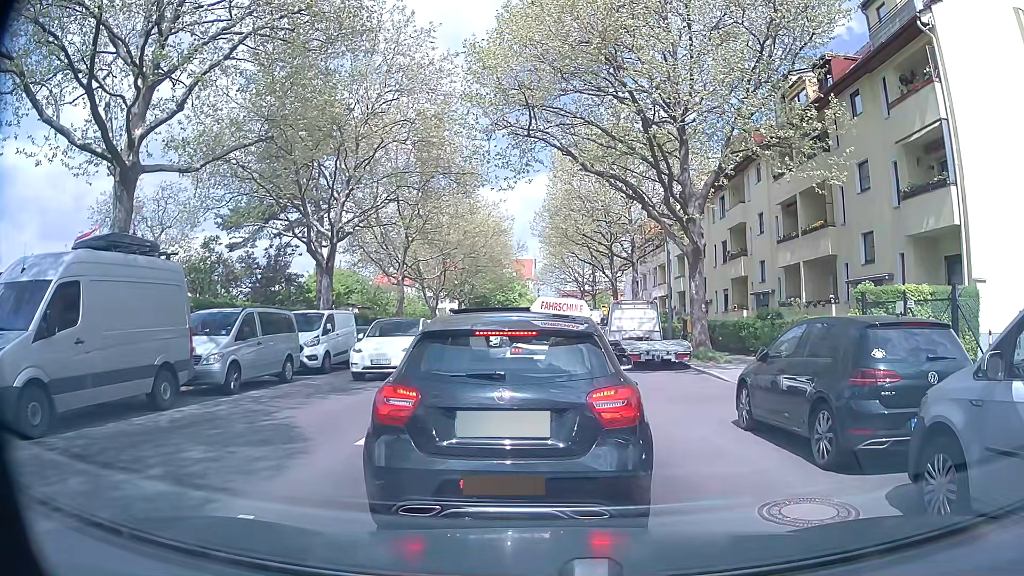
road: tertiary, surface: asphalt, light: Day
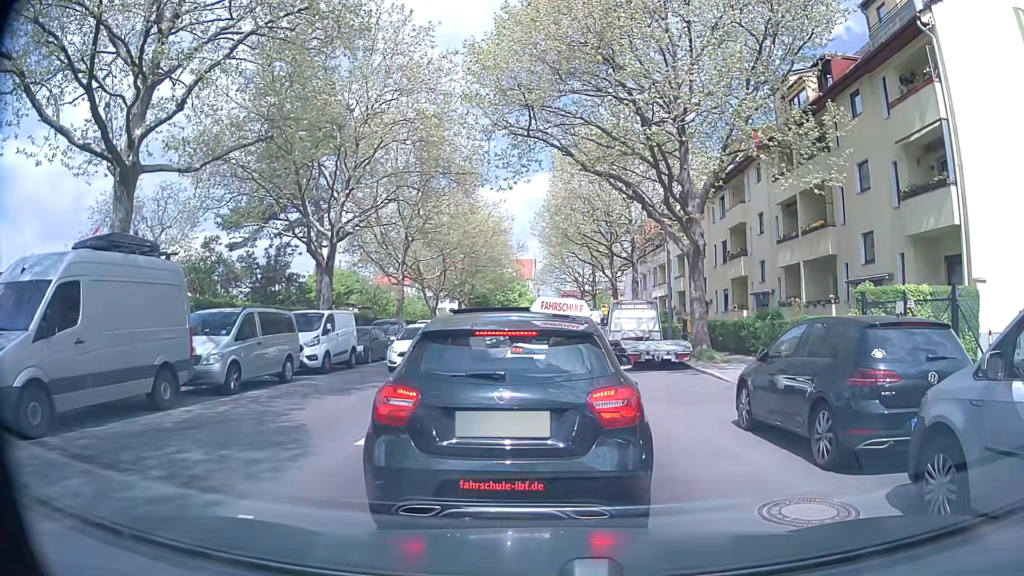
(0.0, 0.0) m; 0°
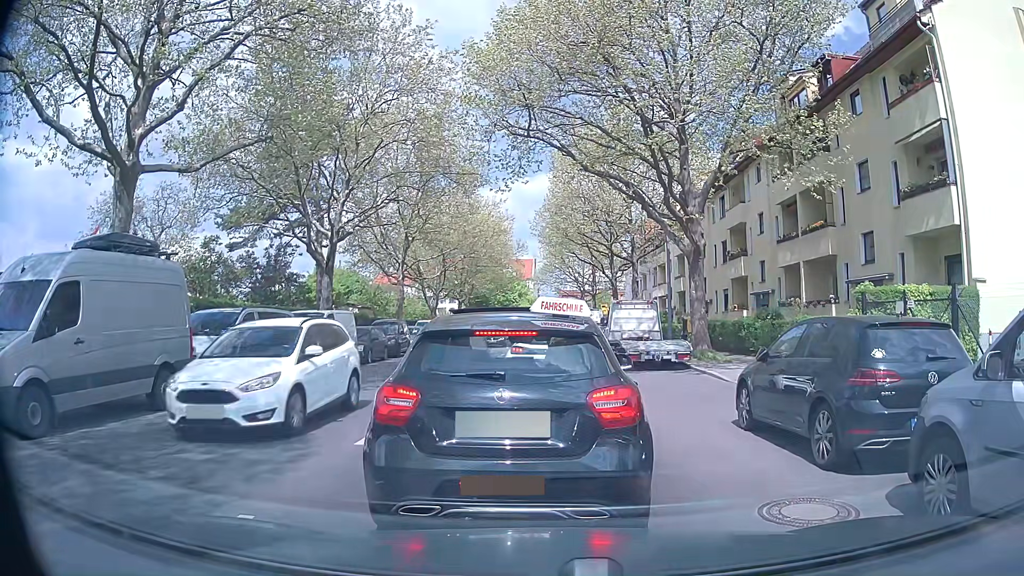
(0.0, 0.0) m; 0°
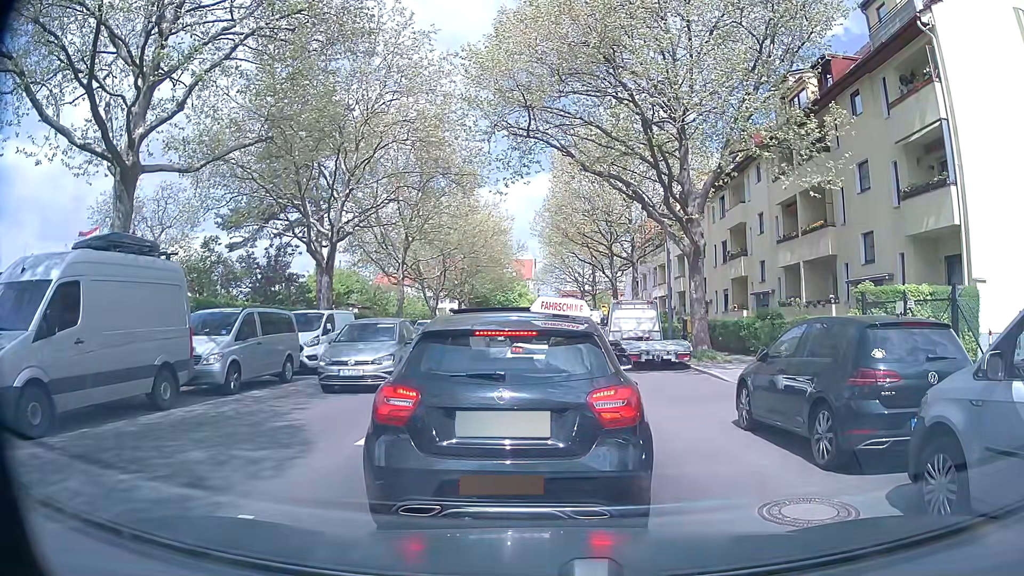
(0.0, 0.0) m; 0°
